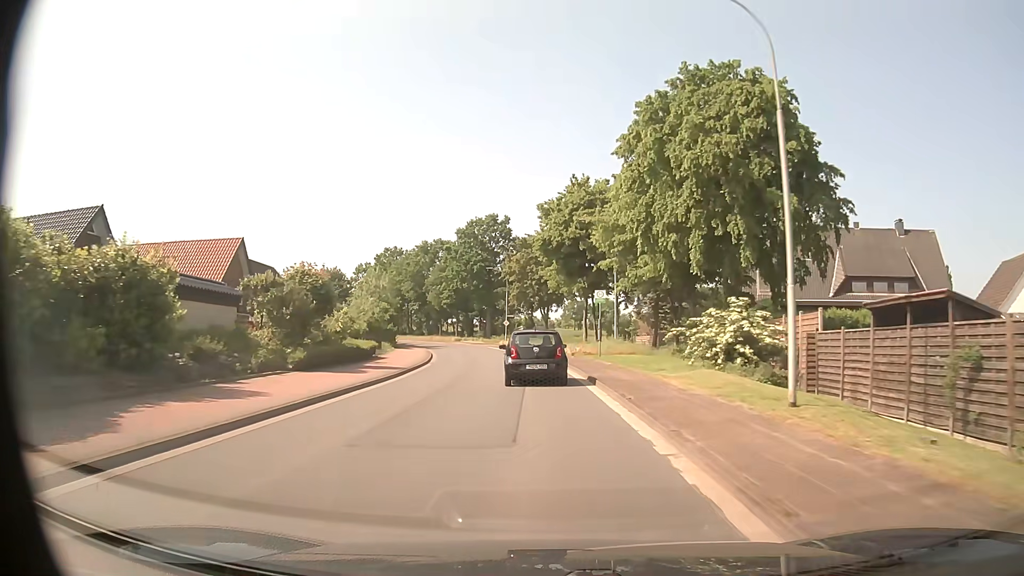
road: tertiary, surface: asphalt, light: Day
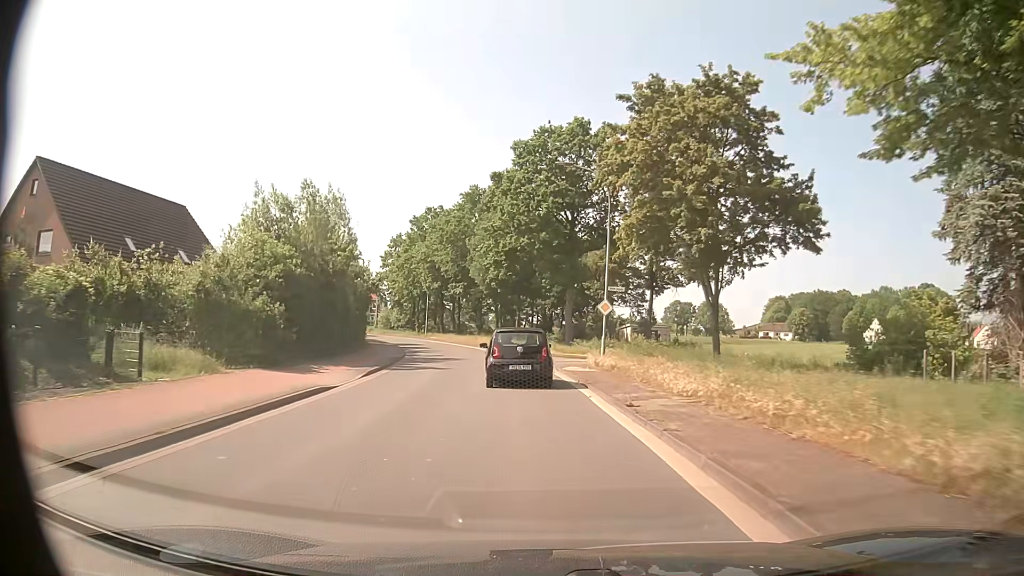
(-2.4, +41.0) m; -8°
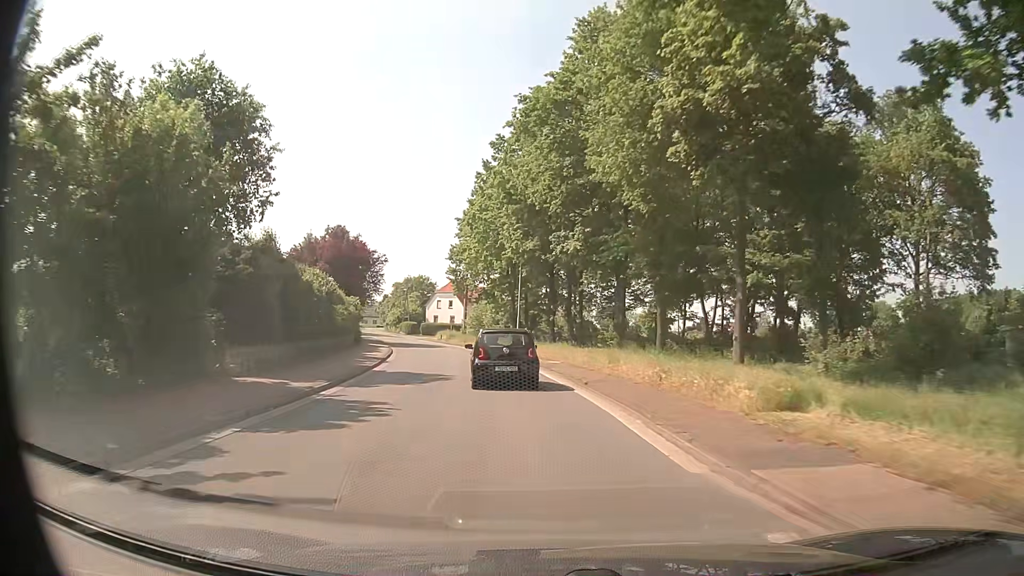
(-3.6, +40.0) m; -11°
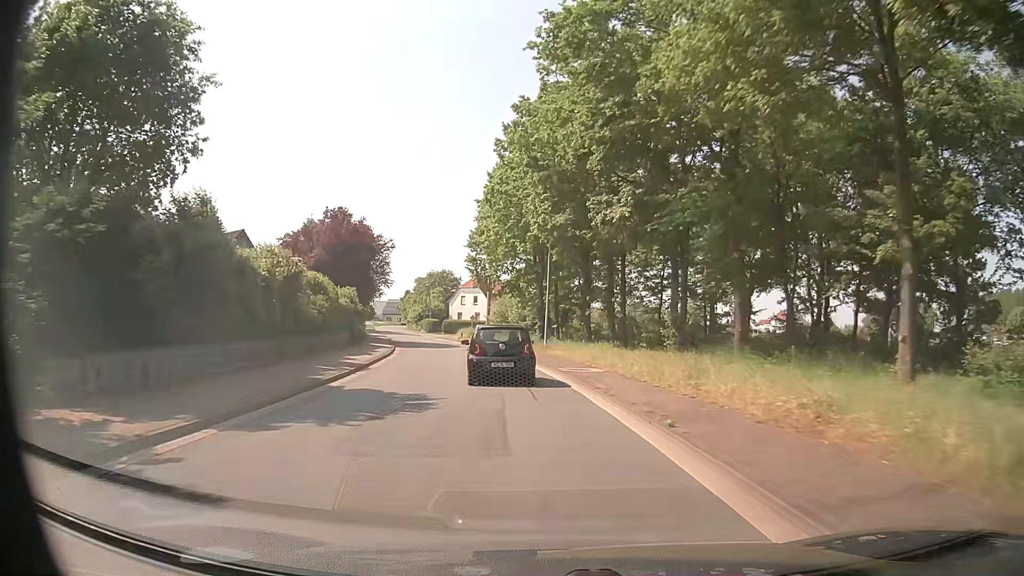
(-0.2, +8.1) m; -2°
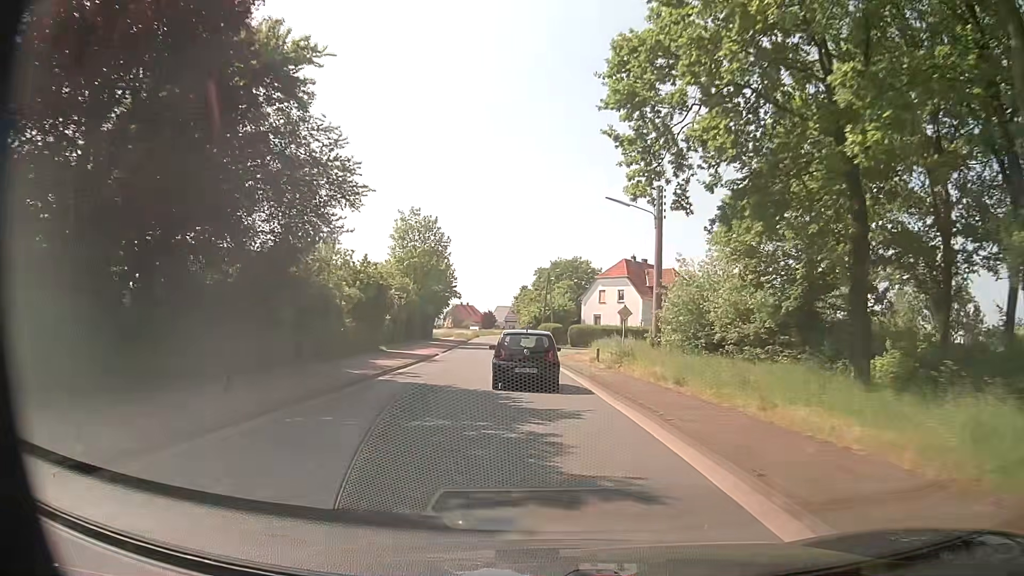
(-4.6, +40.3) m; -12°
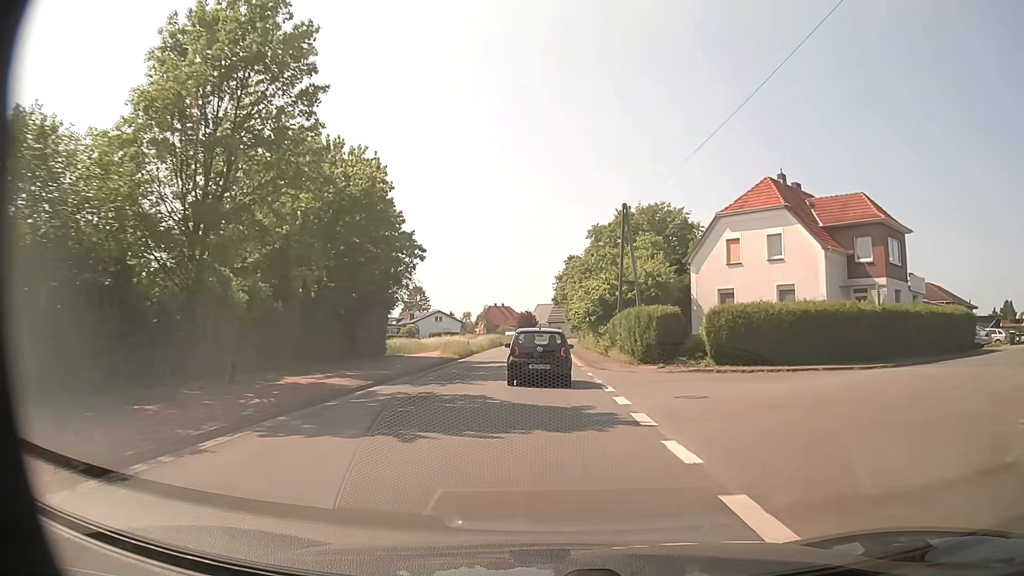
(-1.3, +41.5) m; -3°
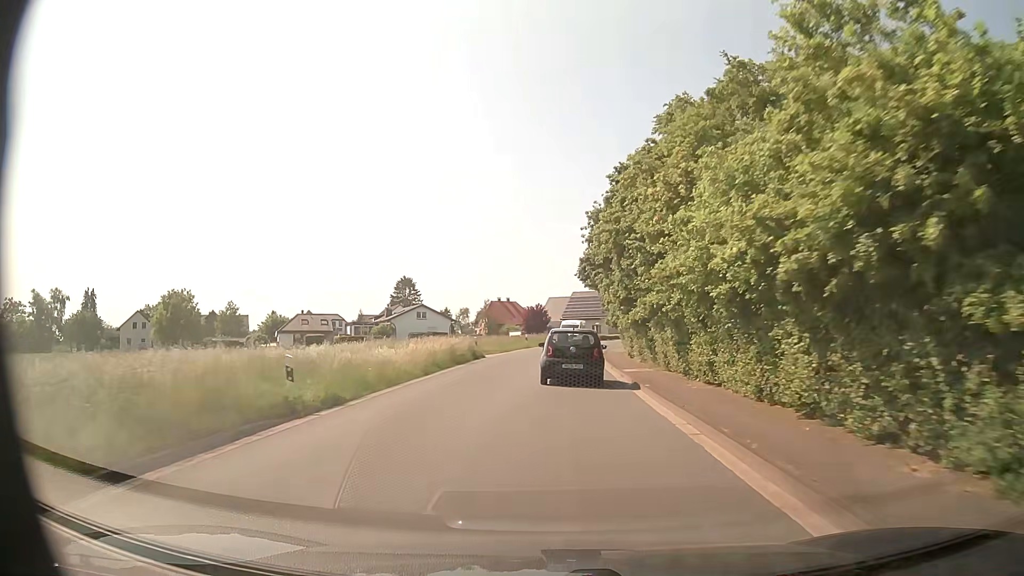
(-0.5, +33.3) m; -1°
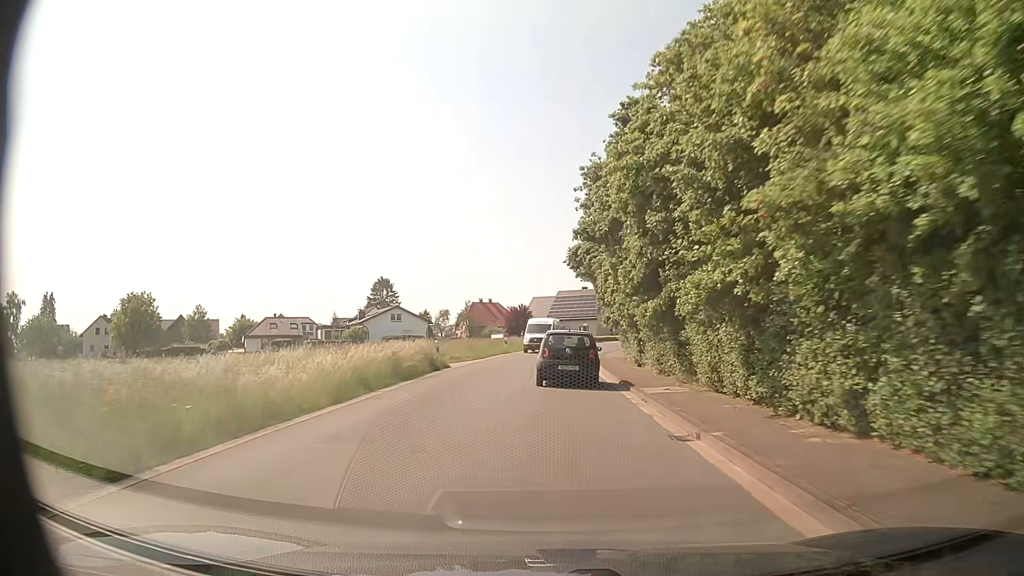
(+0.1, +8.1) m; +1°
